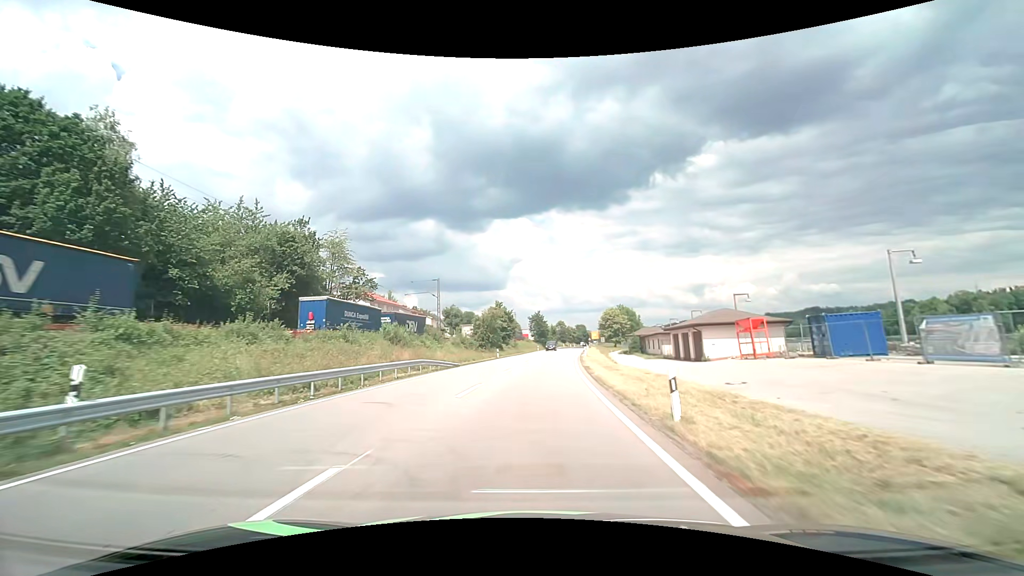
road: primary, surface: asphalt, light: Day
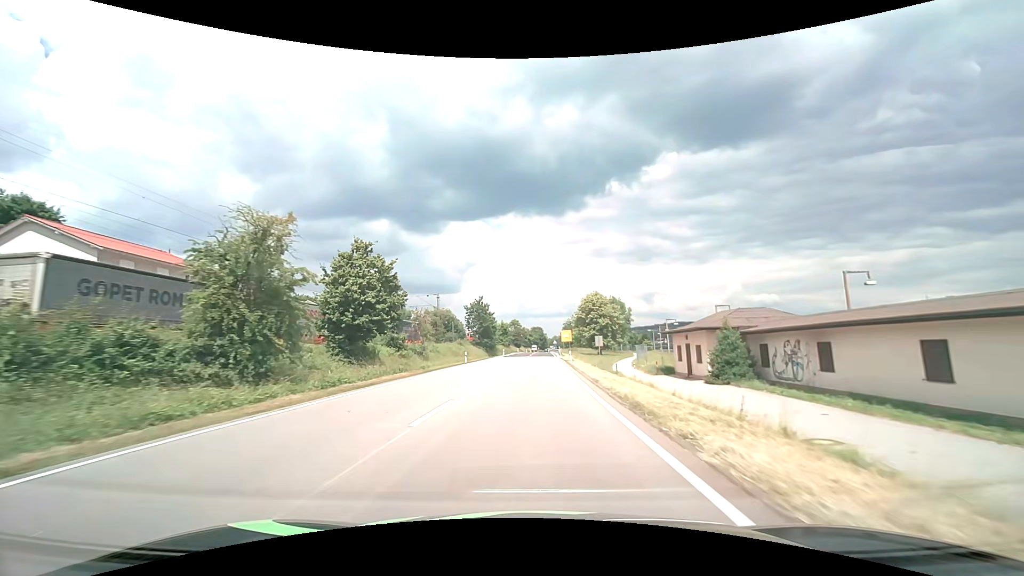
(+2.8, +52.5) m; +5°
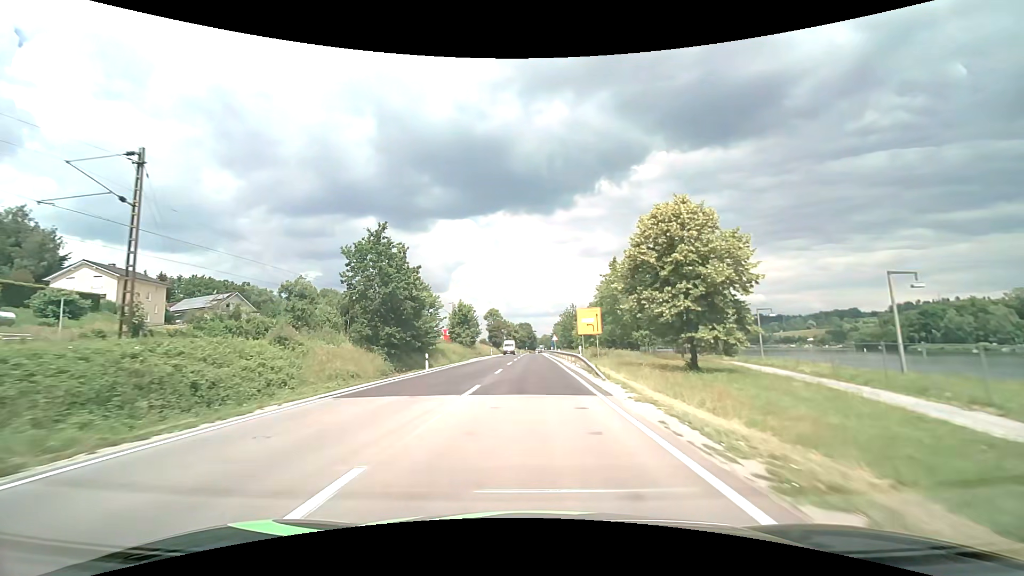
(+0.9, +55.7) m; +1°
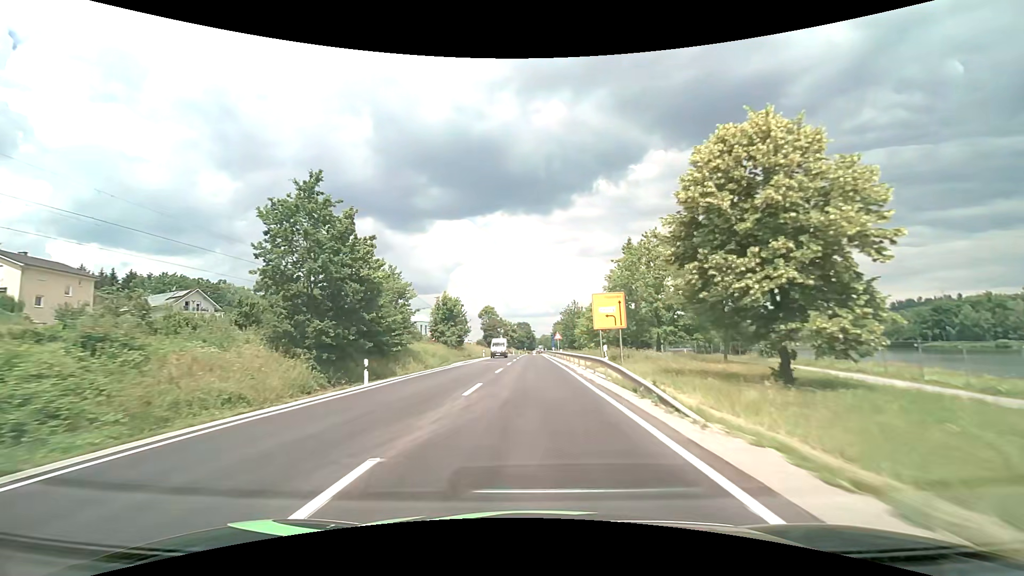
(0.0, +11.5) m; 0°
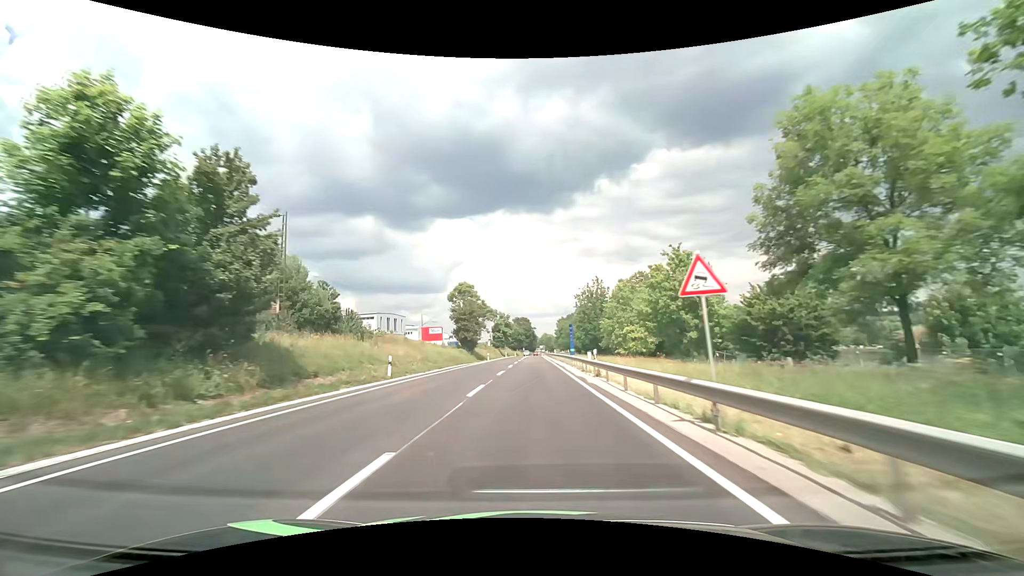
(-0.1, +48.1) m; 0°
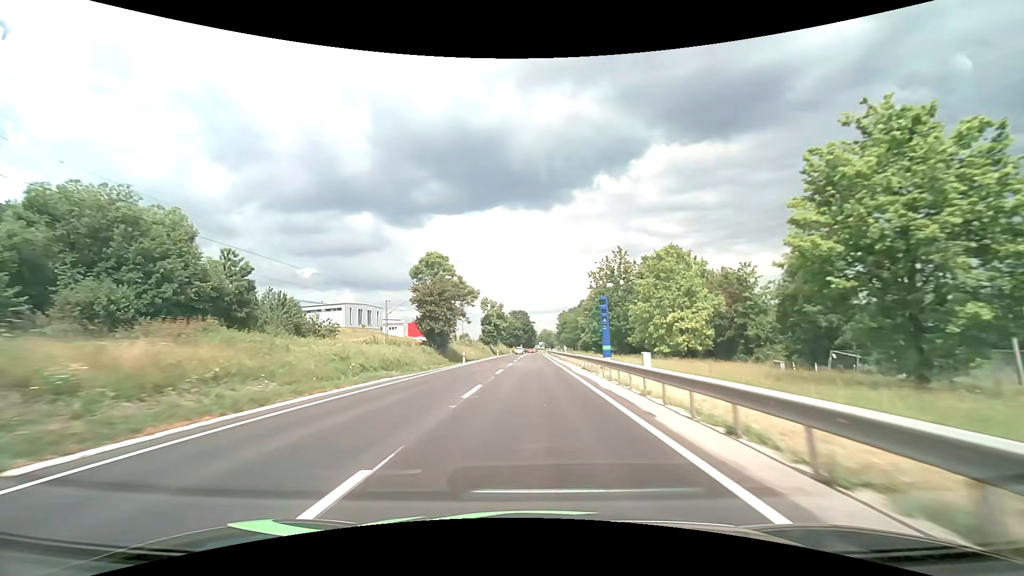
(0.0, +25.0) m; 0°
